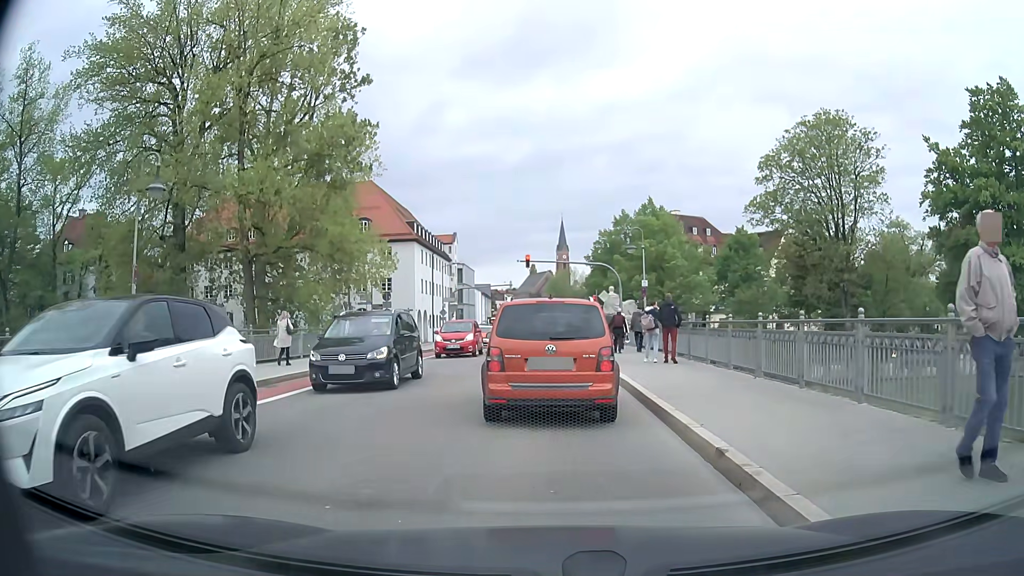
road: secondary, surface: asphalt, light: Day
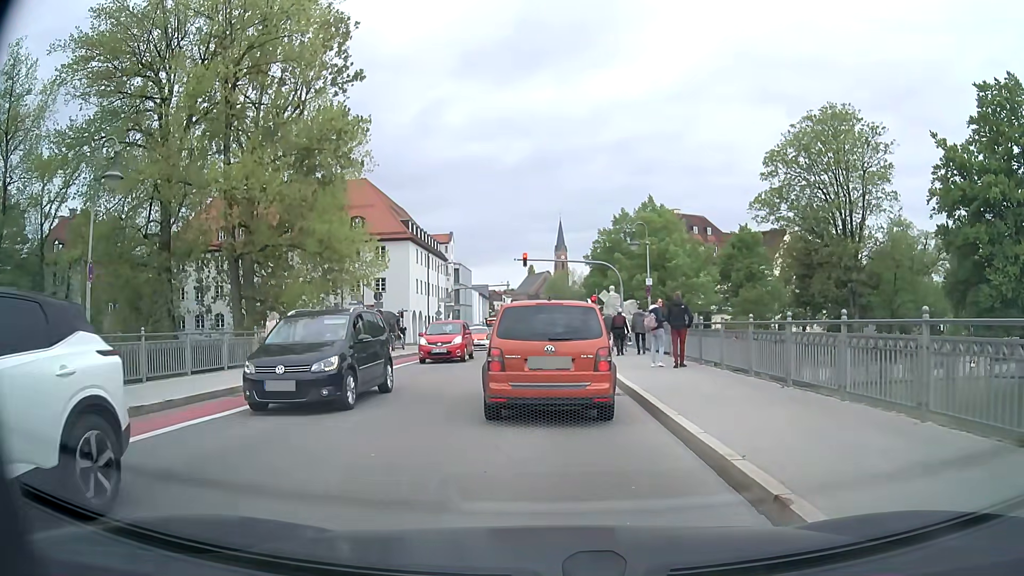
(0.0, +1.8) m; +1°
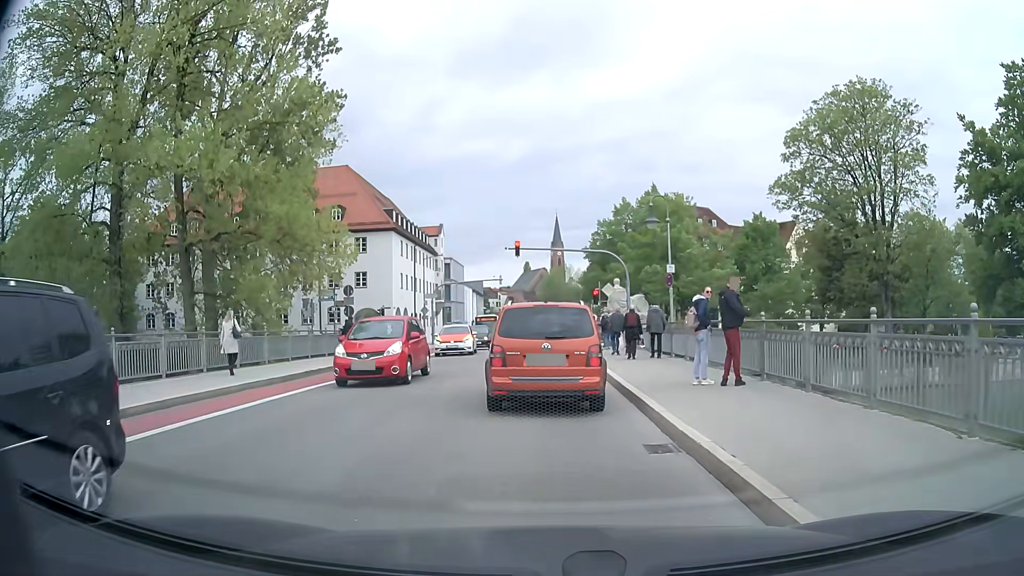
(0.0, +5.6) m; +1°
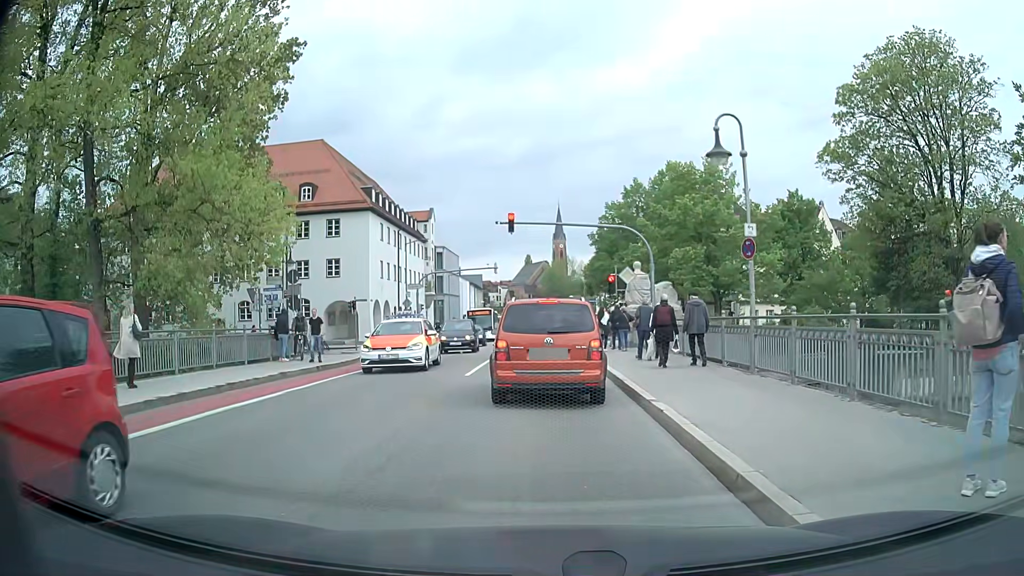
(-0.2, +8.4) m; -1°
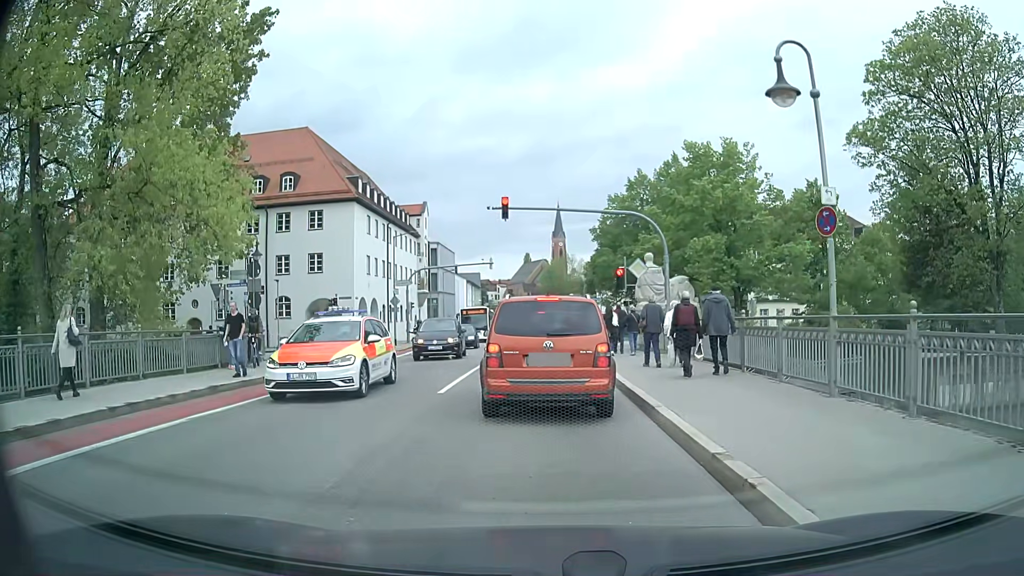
(0.0, +3.9) m; 0°
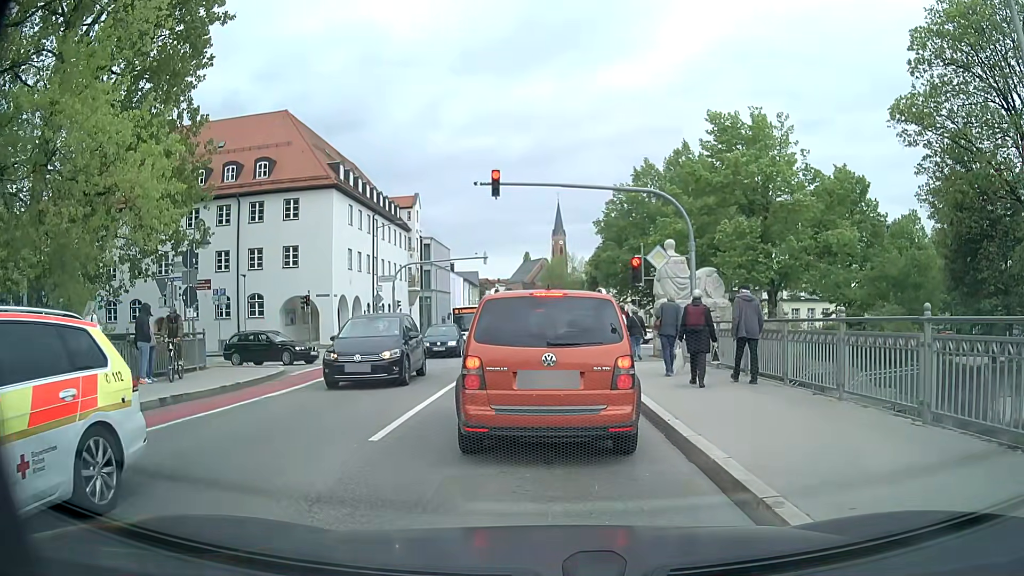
(0.0, +4.7) m; +2°
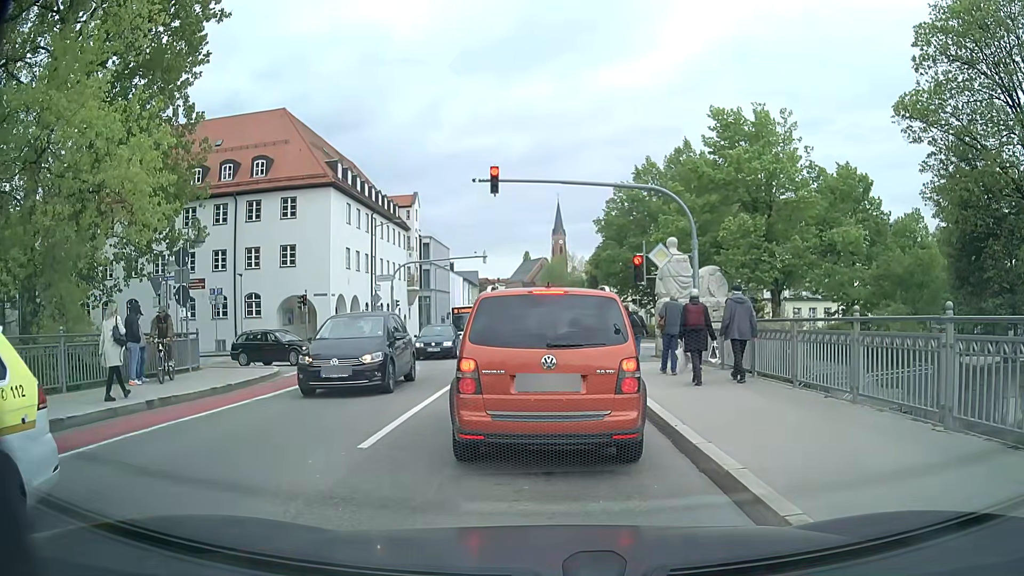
(0.0, +0.4) m; 0°
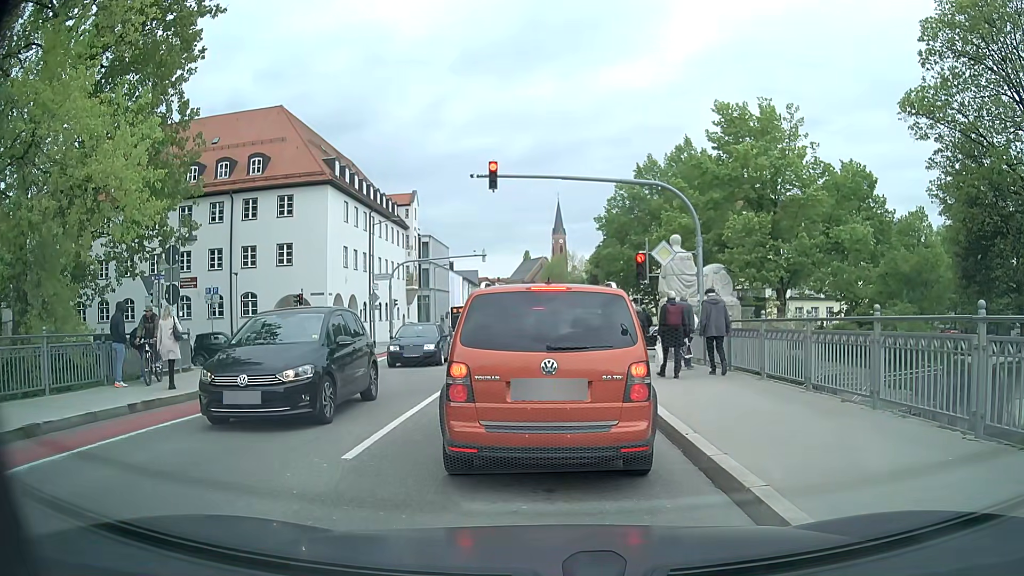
(0.0, +0.6) m; 0°
(-1, +10) (-1, +20) (-1, +30) (-2, +40) (-2, +50) (-2, +60) (-3, +70) (-4, +80) (-5, +90) (-5, +100) m
